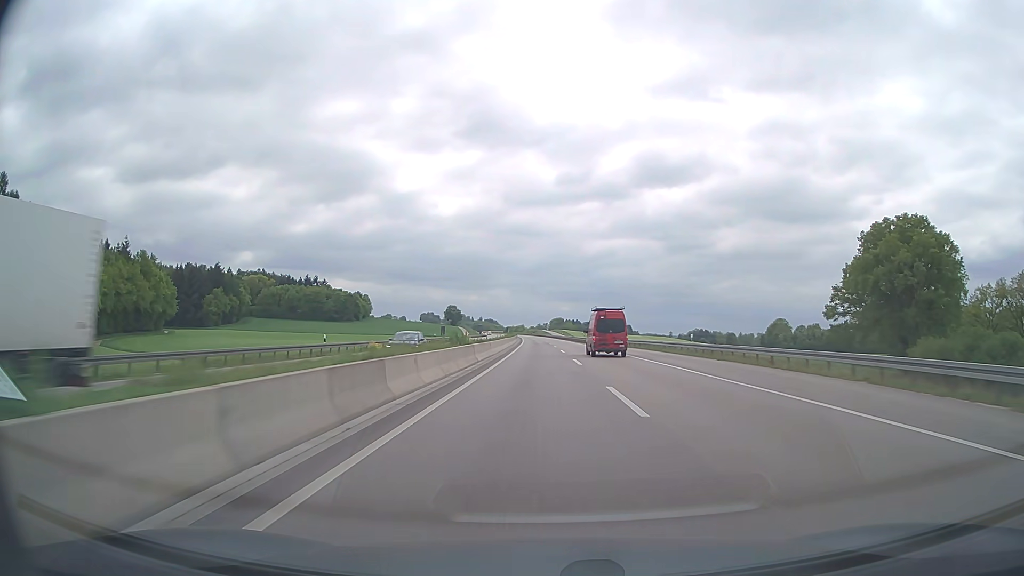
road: trunk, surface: asphalt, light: Day
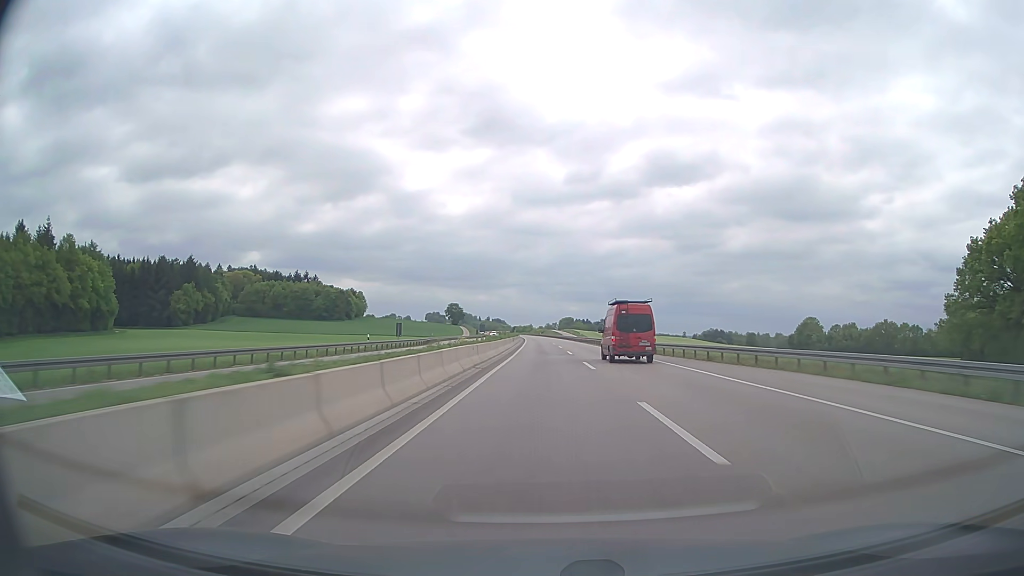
(-0.3, +39.9) m; -1°
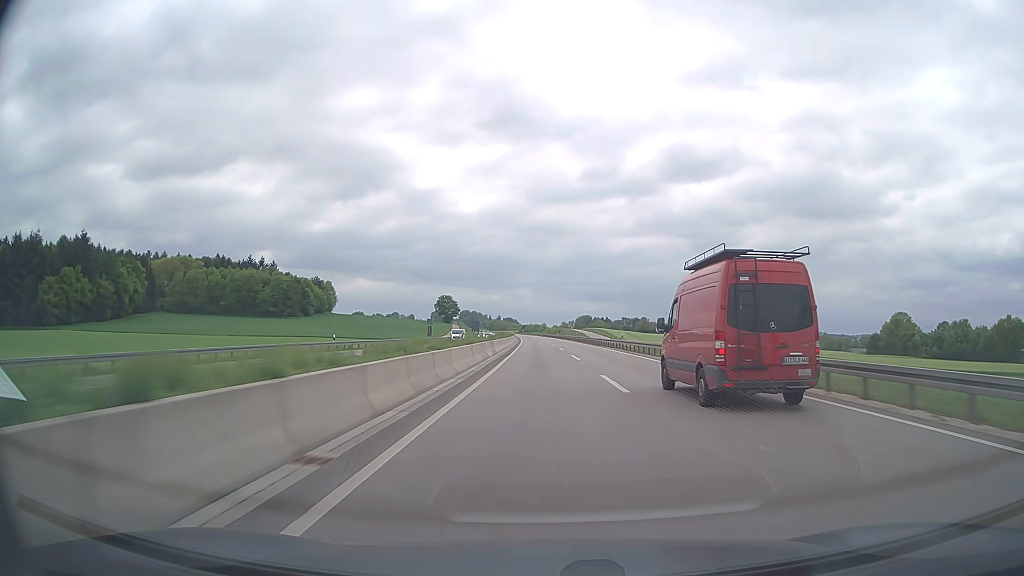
(-0.8, +100.0) m; -1°
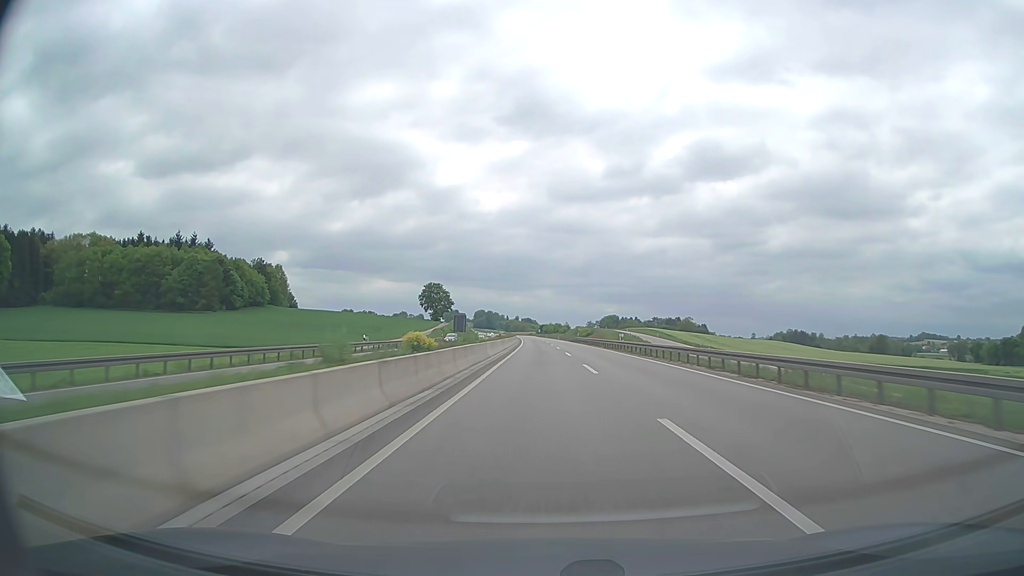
(-1.4, +100.9) m; -2°
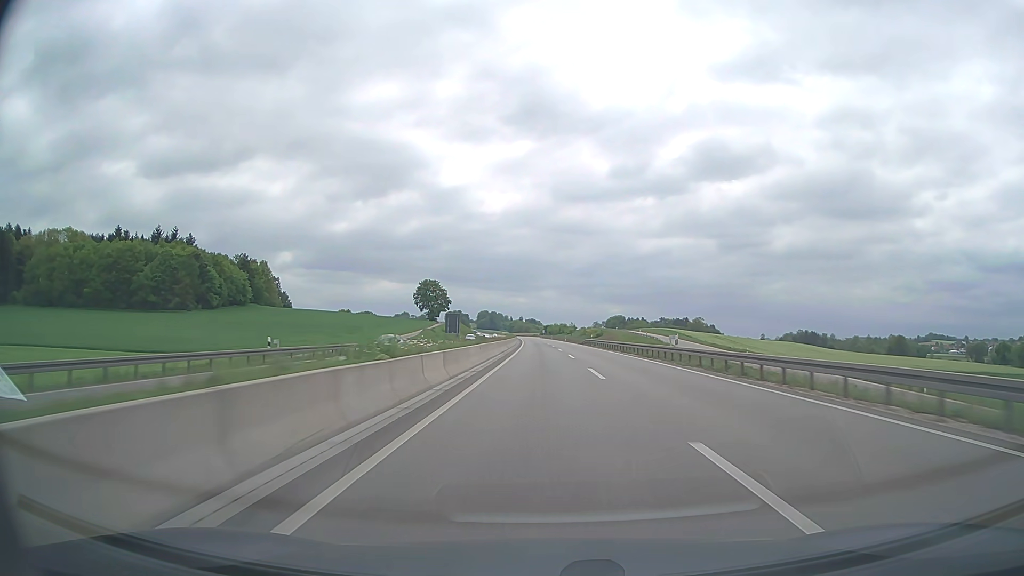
(-0.1, +20.3) m; 0°
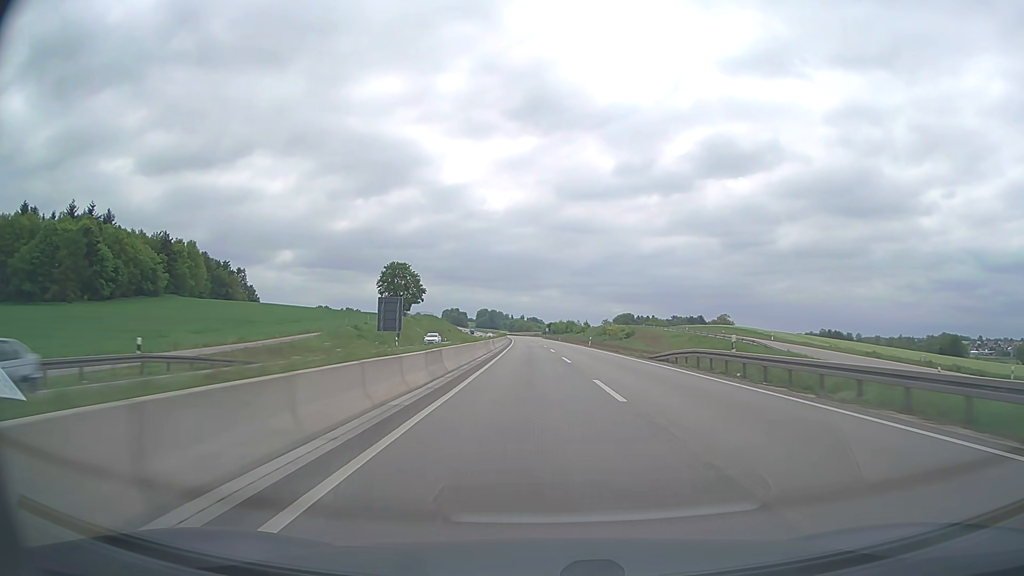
(-0.4, +61.1) m; 0°
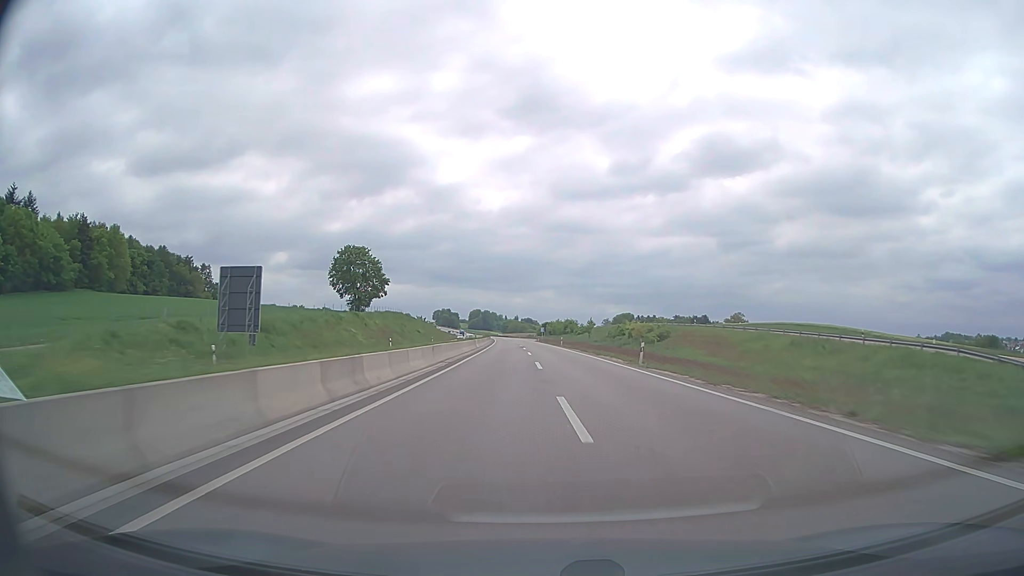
(+0.2, +40.9) m; 0°
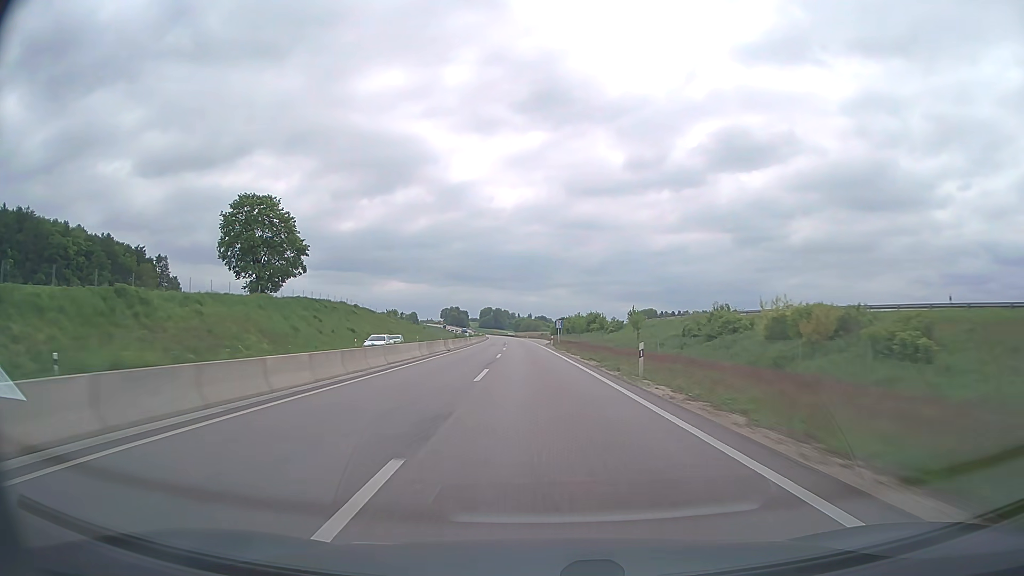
(-0.2, +61.4) m; -1°
(0, +10) (0, +20) (0, +30) (-1, +40) (-1, +50) (-1, +60) (-2, +70) (-2, +80) (-3, +90) (-3, +100) m
